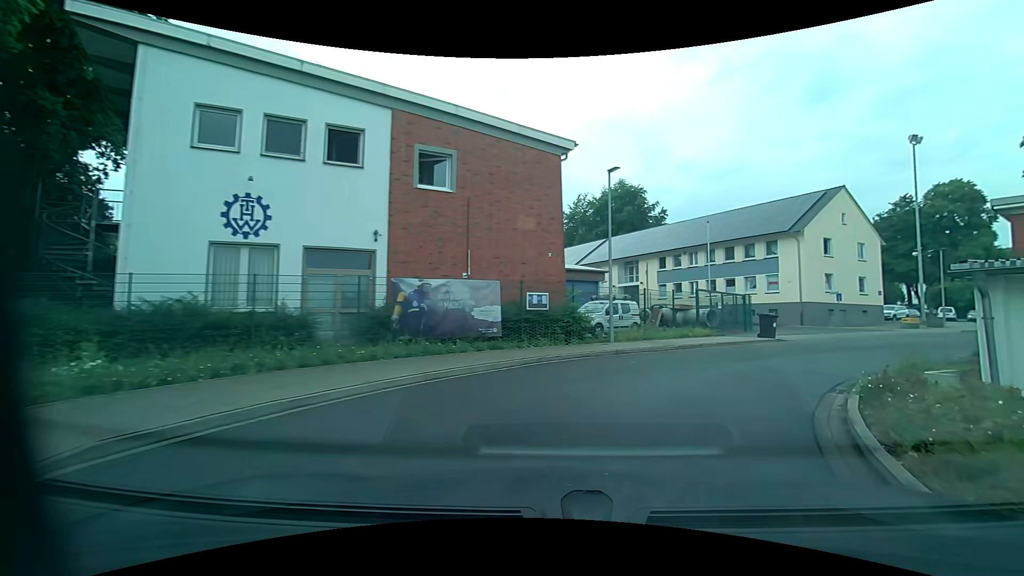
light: Day
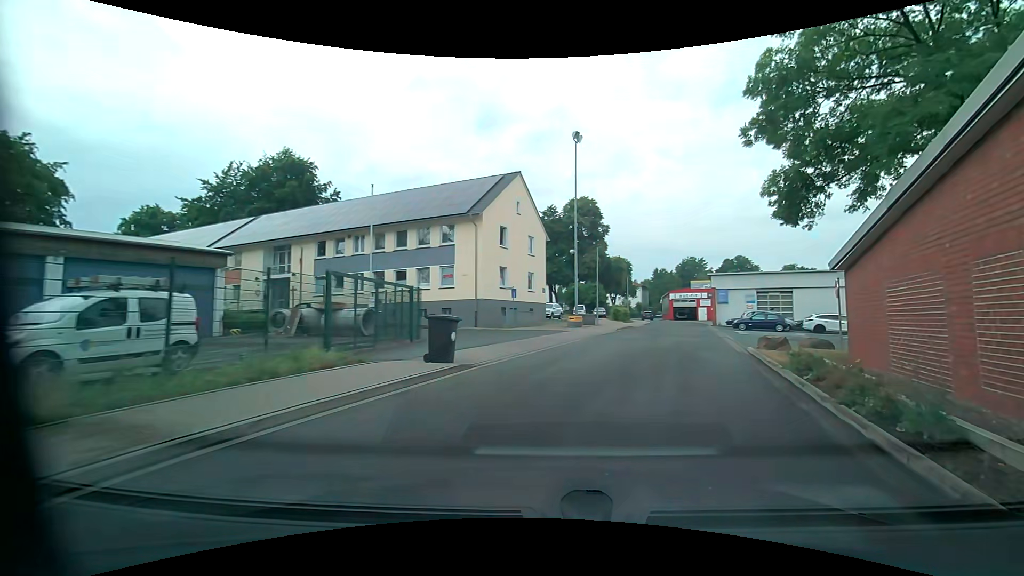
(+3.8, +11.6) m; +36°
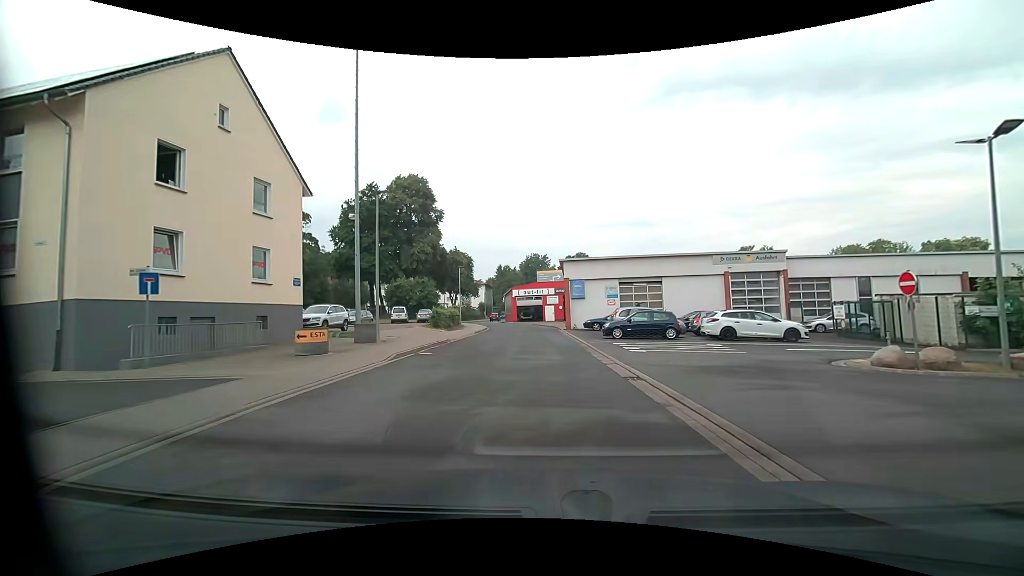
(+3.8, +17.4) m; +17°
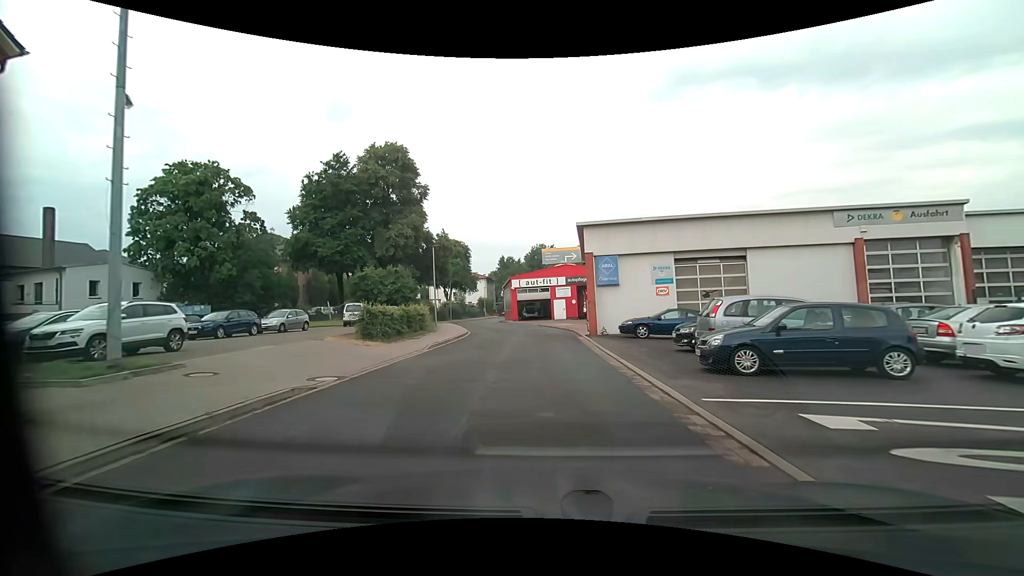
(-0.3, +15.0) m; -1°
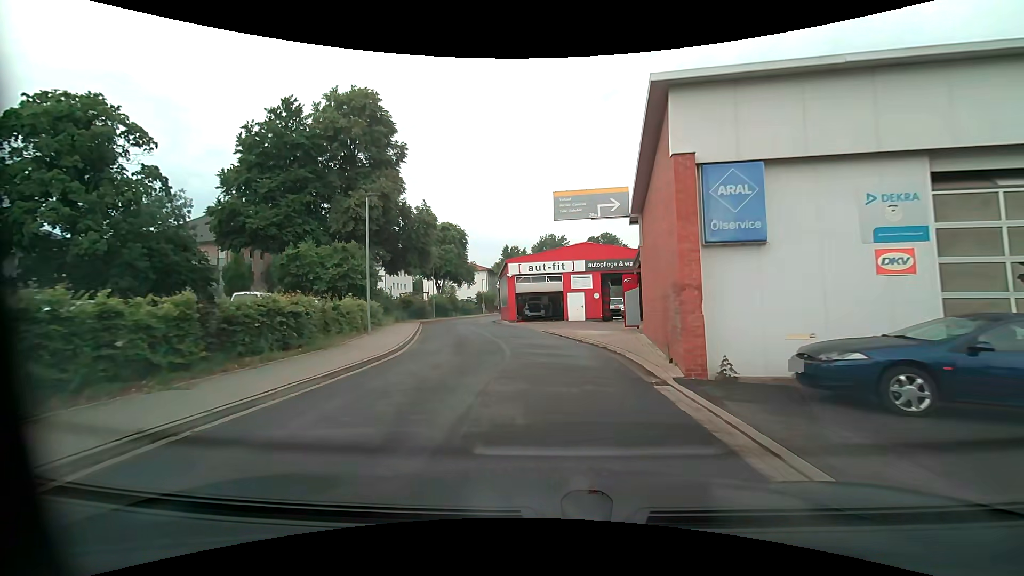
(-0.2, +15.5) m; -2°
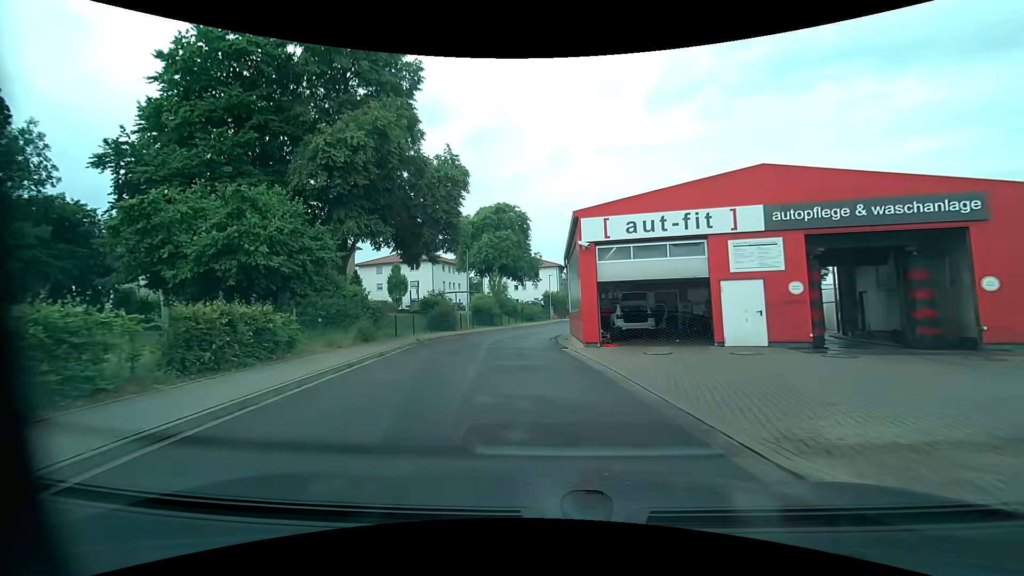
(-1.1, +19.8) m; -8°
